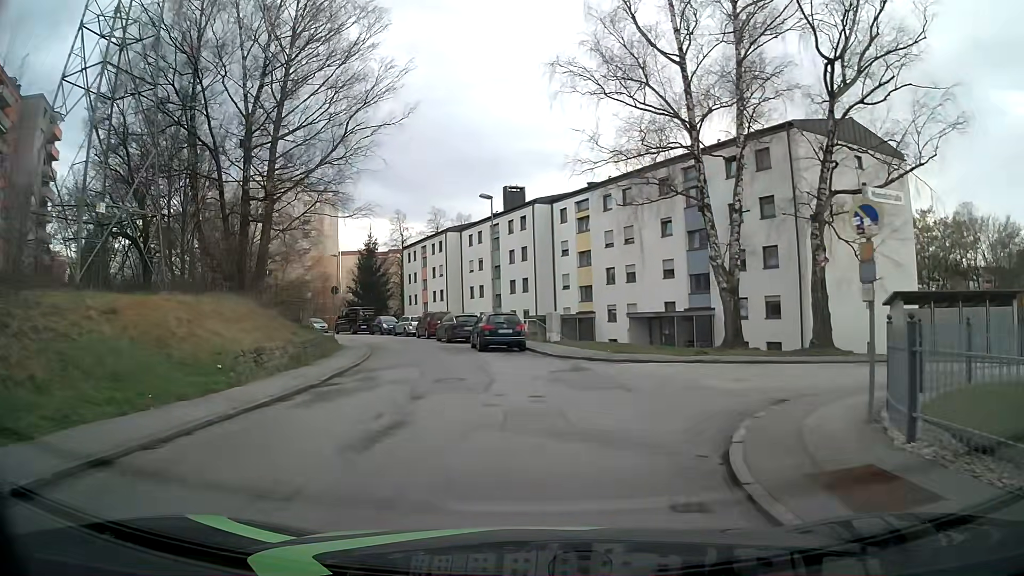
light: Day
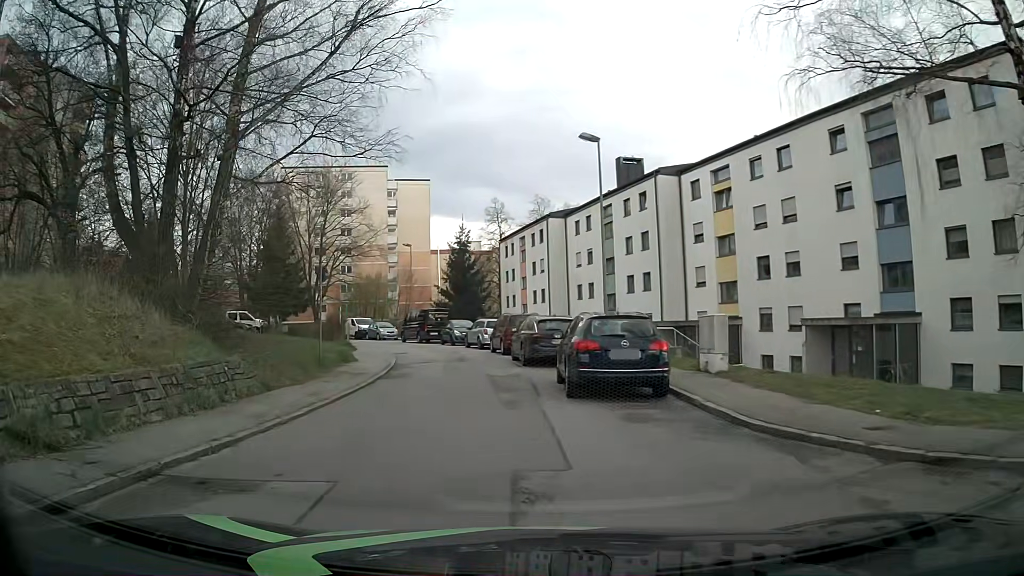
(-0.4, +13.7) m; -9°
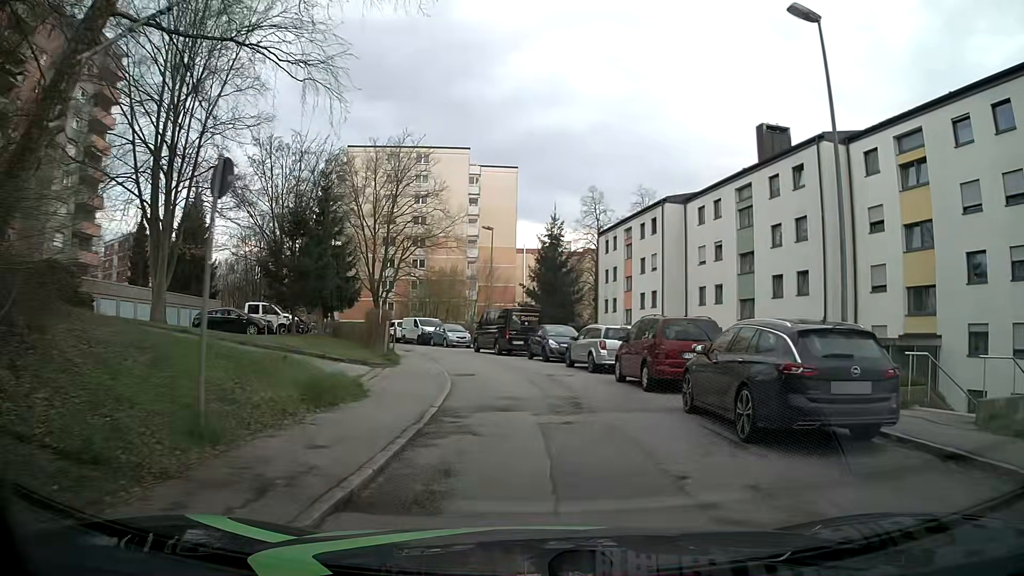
(-1.7, +12.1) m; -7°
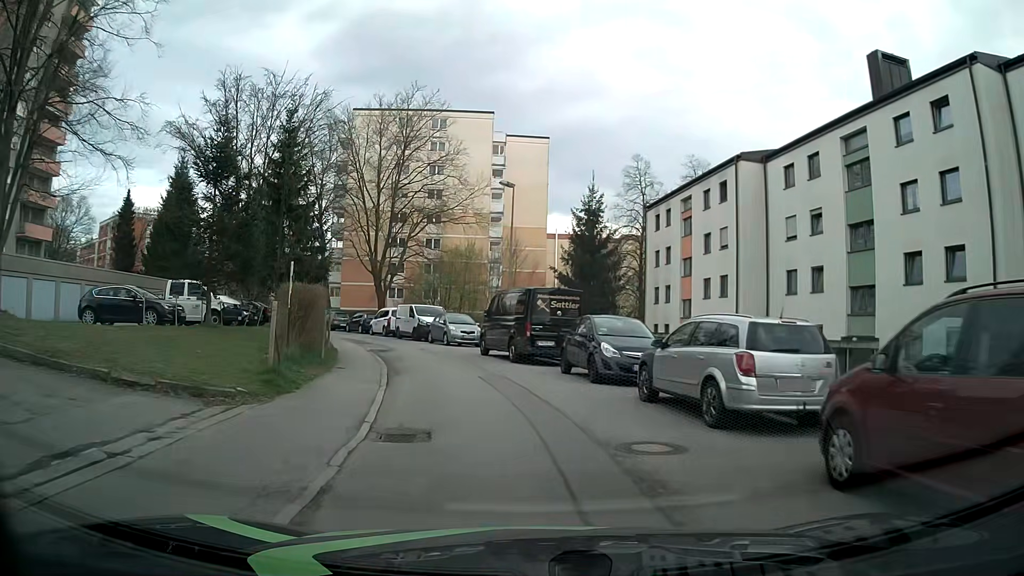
(-0.1, +11.9) m; -3°
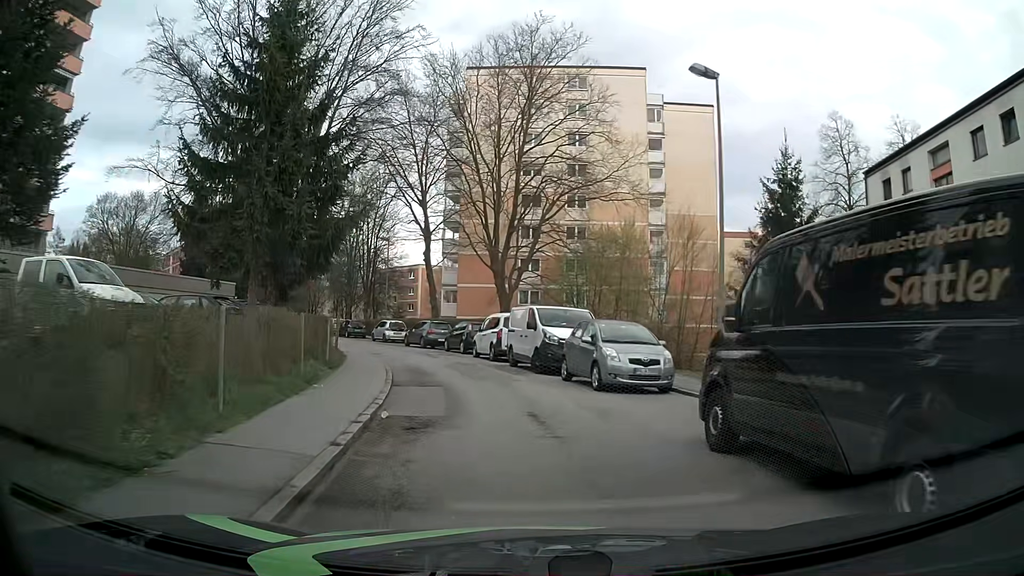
(-1.8, +16.4) m; -13°
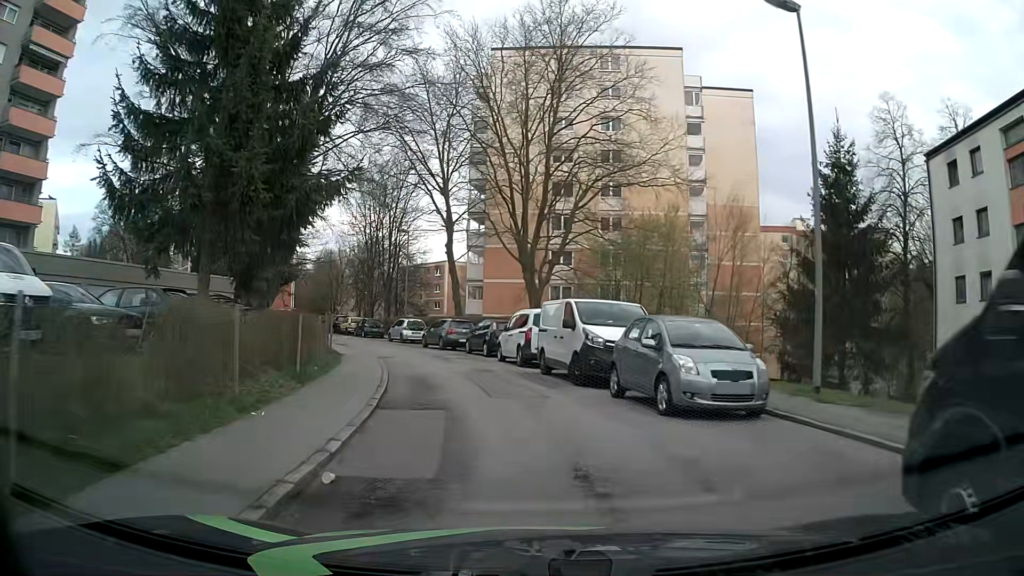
(-0.1, +4.1) m; -3°
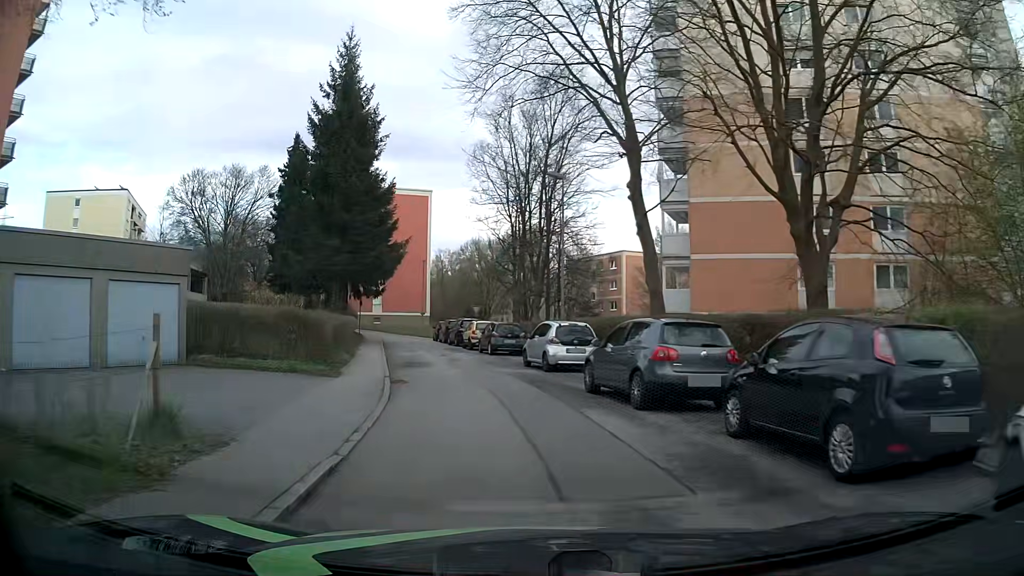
(-2.4, +20.5) m; -14°
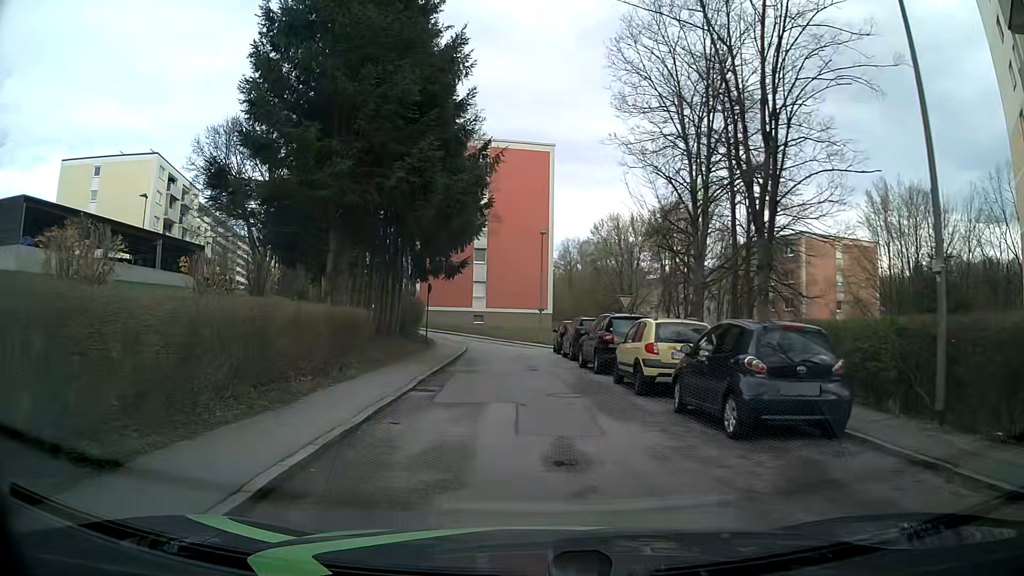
(-2.6, +20.9) m; -13°
